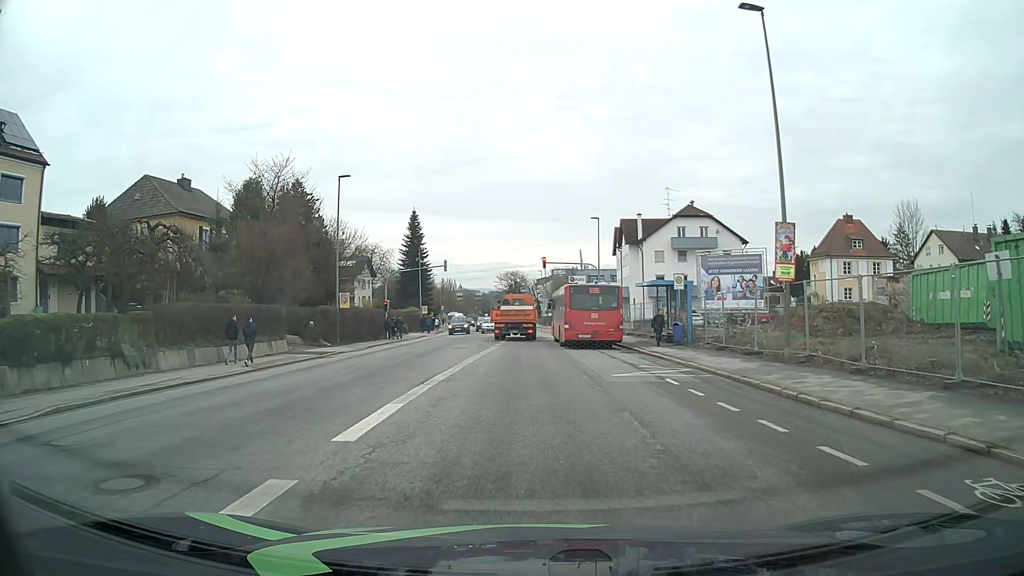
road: tertiary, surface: asphalt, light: Day
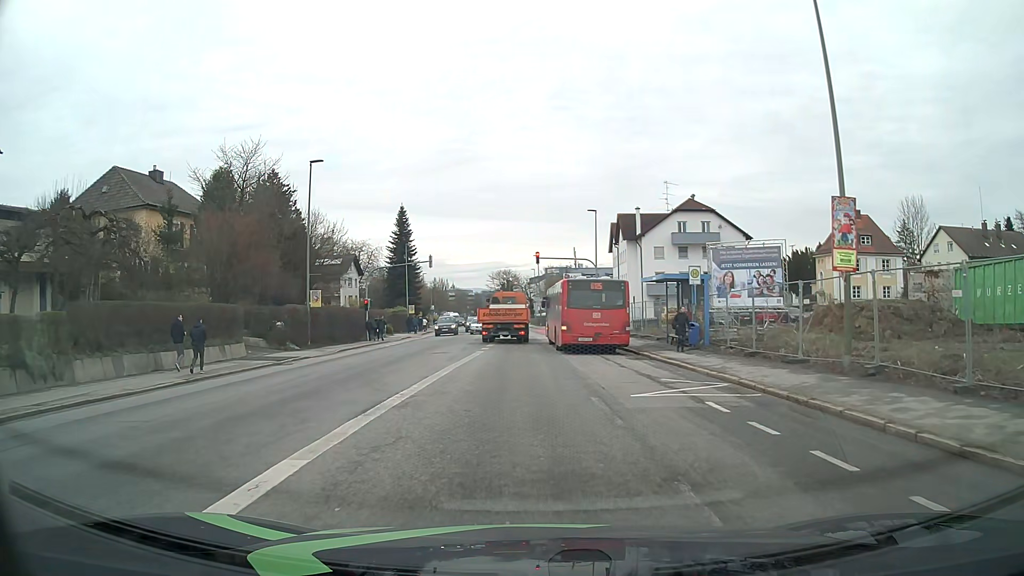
(0.0, +4.1) m; 0°
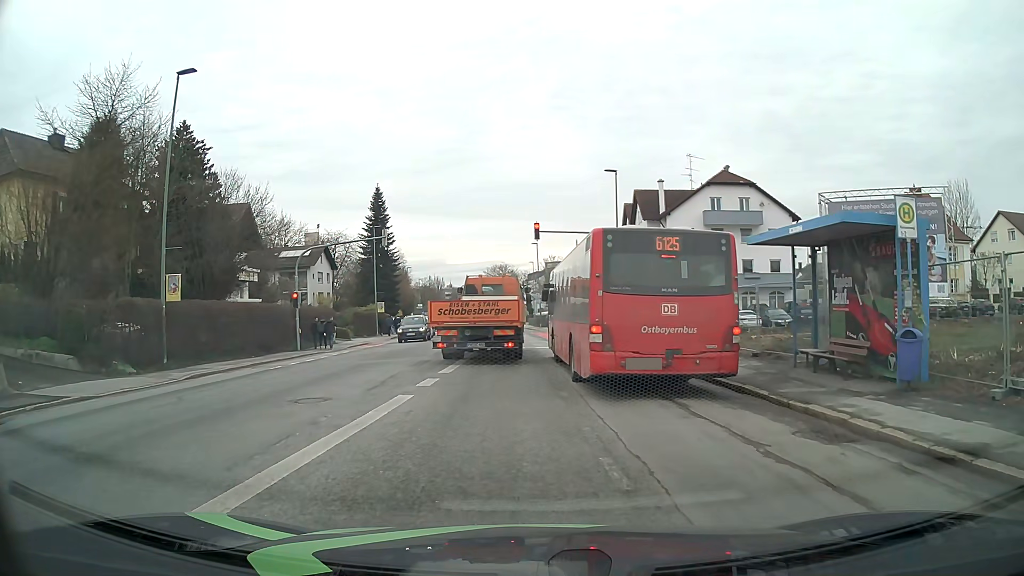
(0.0, +14.7) m; 0°
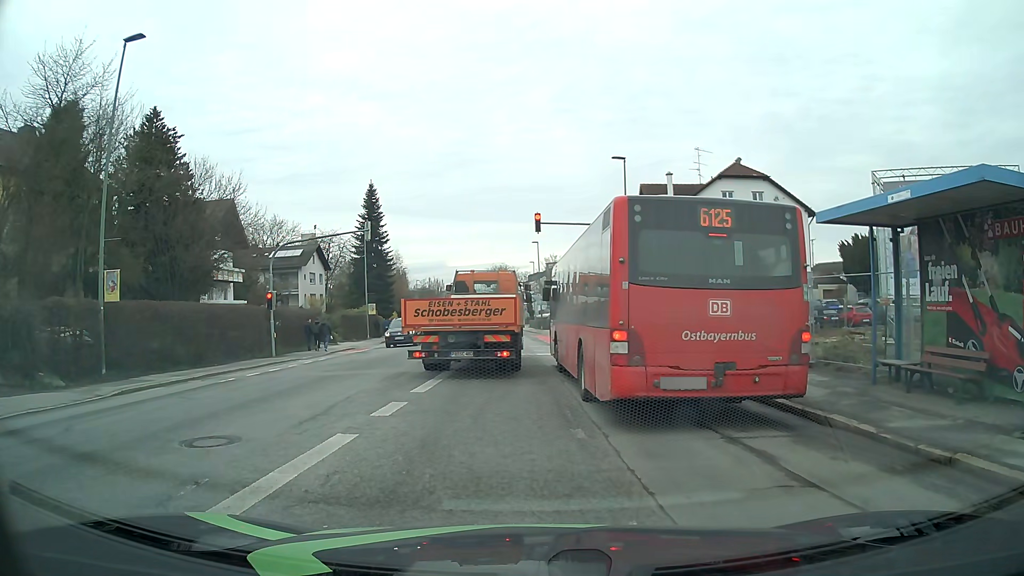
(0.0, +3.5) m; -1°
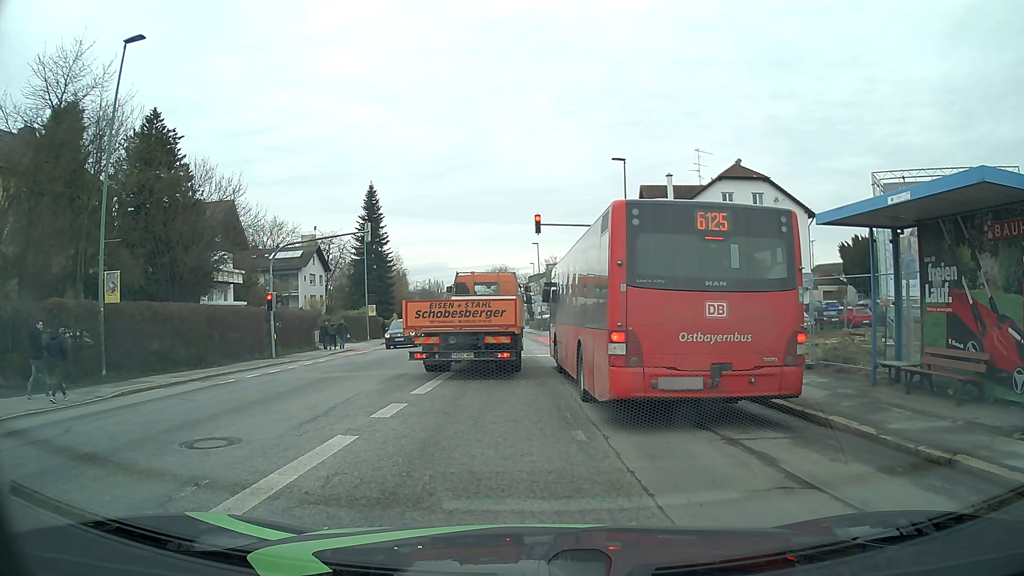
(0.0, +0.1) m; 0°
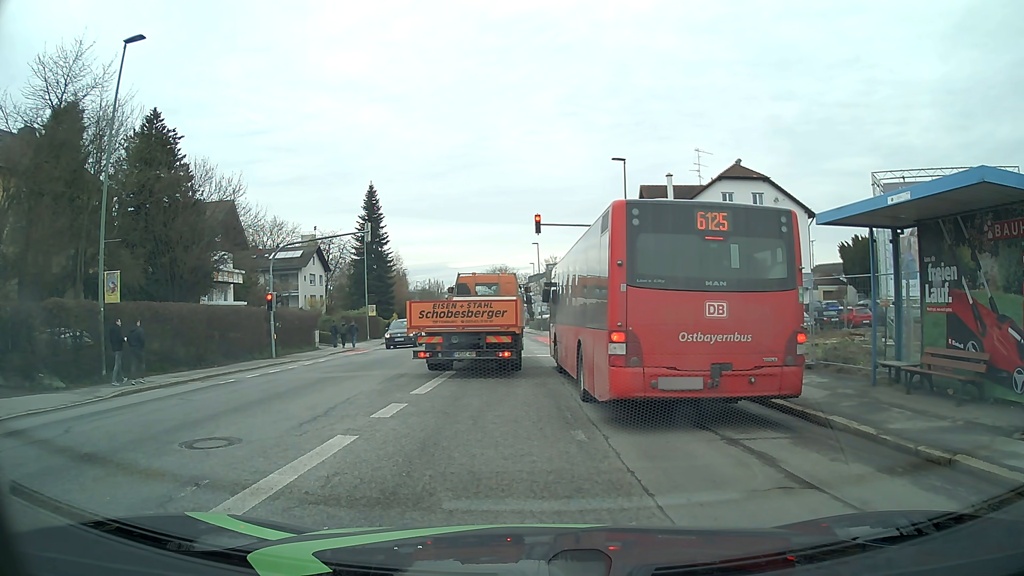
(0.0, 0.0) m; 0°
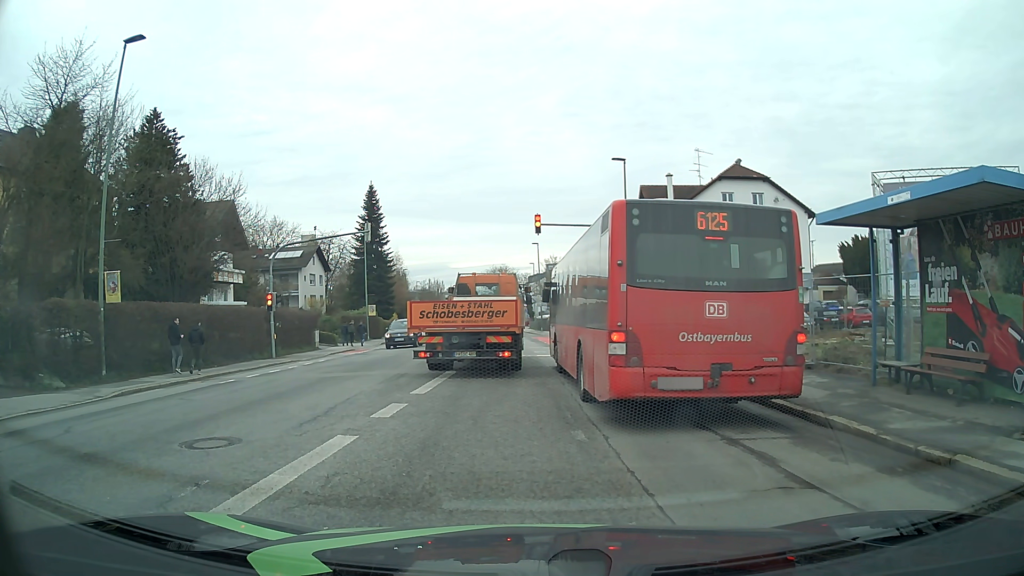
(0.0, 0.0) m; 0°
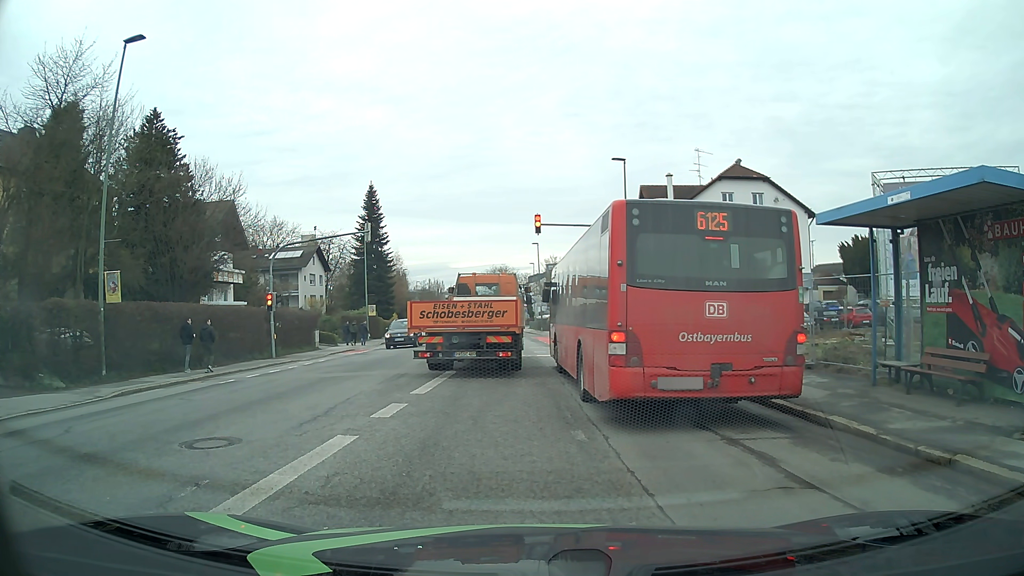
(0.0, 0.0) m; 0°
(0, +10) (0, +20) (0, +30) (-1, +40) (-1, +50) (-2, +60) (-3, +70) (-4, +80) (-5, +90) (-6, +100) m
